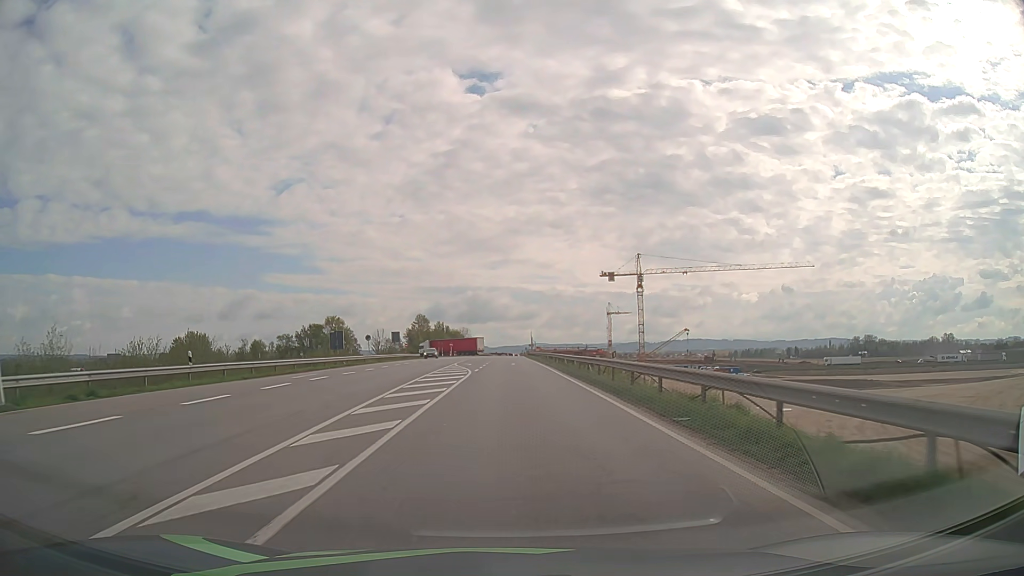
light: Day
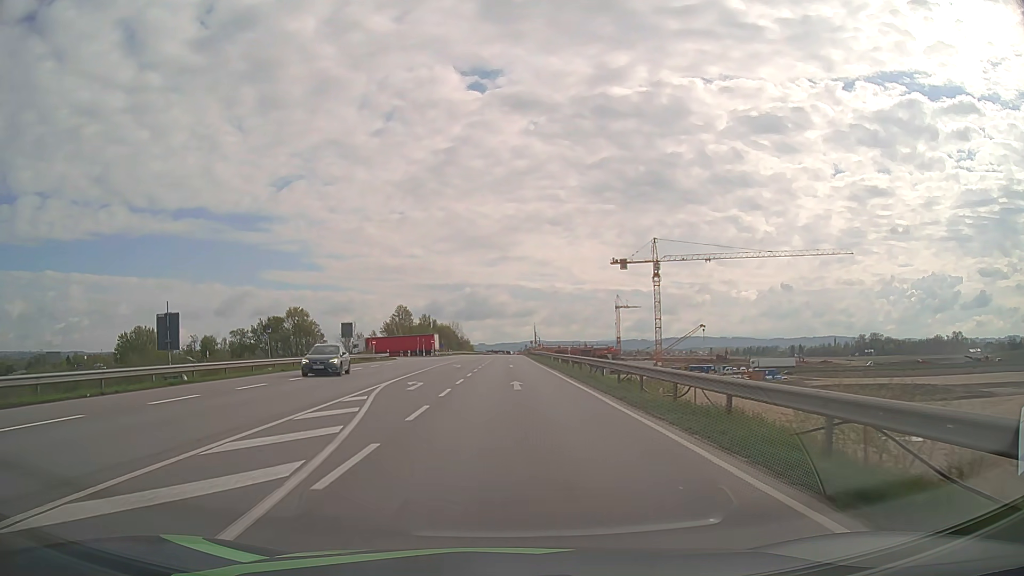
(+0.1, +29.9) m; 0°
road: motorway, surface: asphalt
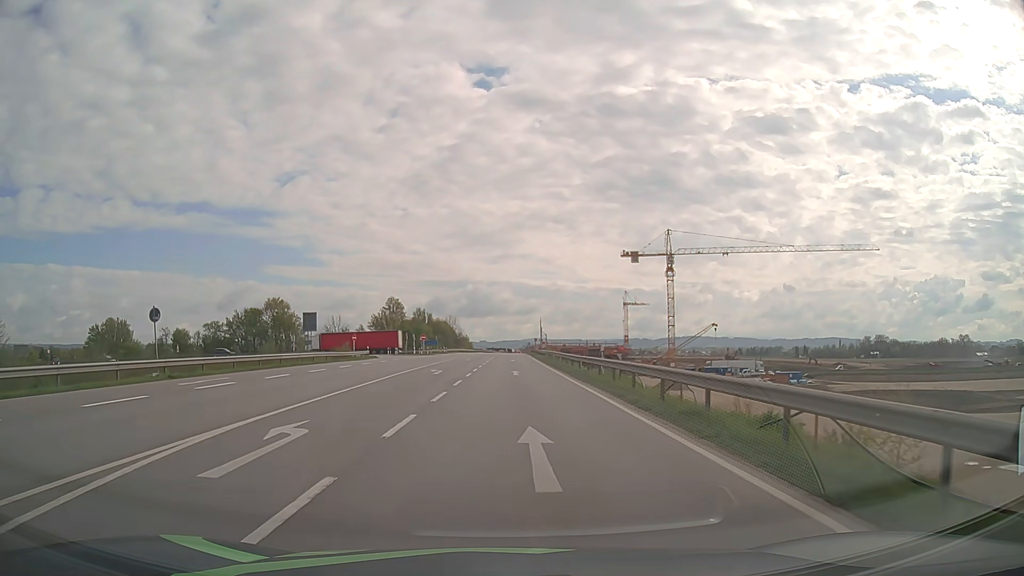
(-0.1, +14.6) m; 0°
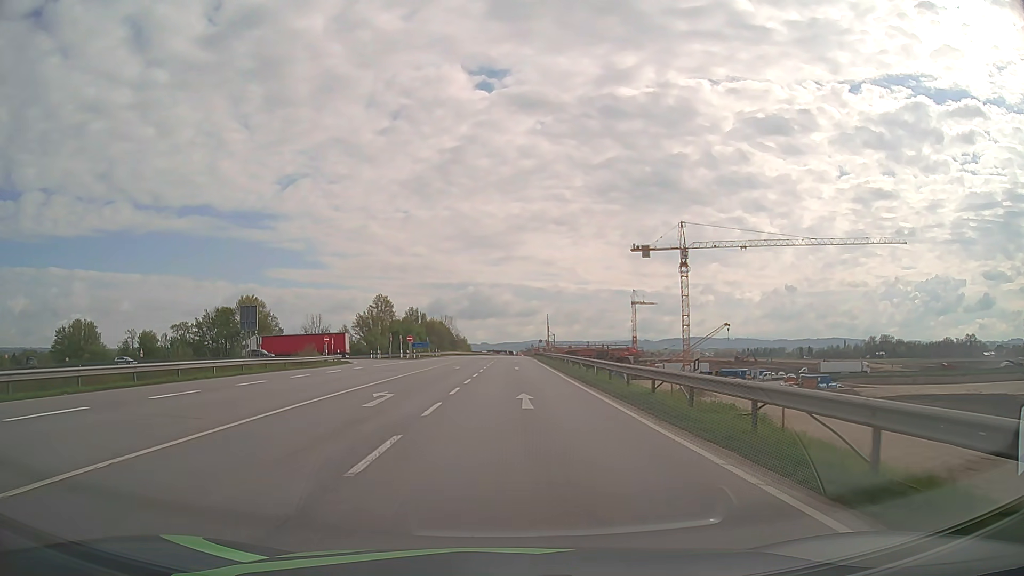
(0.0, +14.6) m; 0°
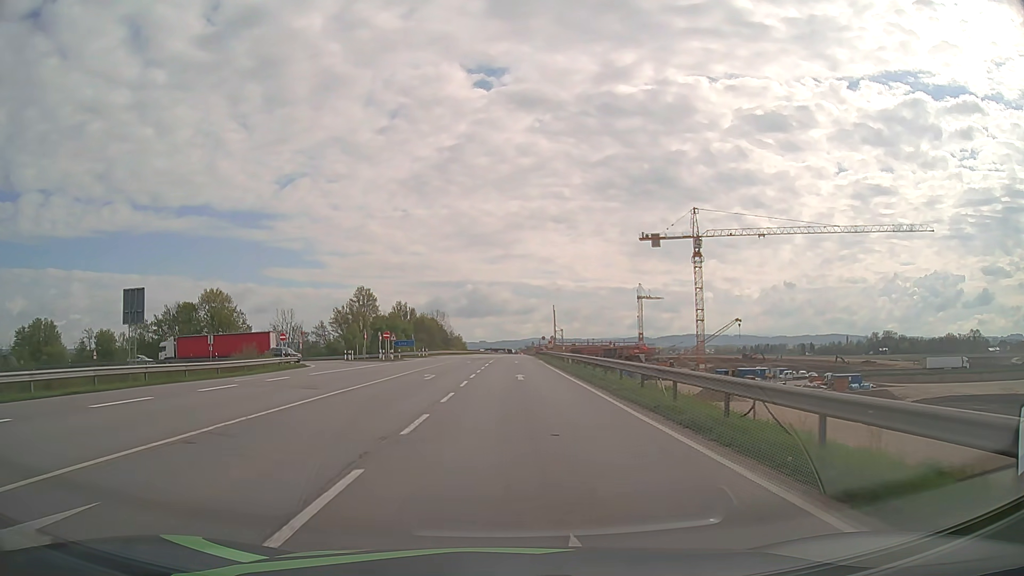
(0.0, +14.7) m; 0°
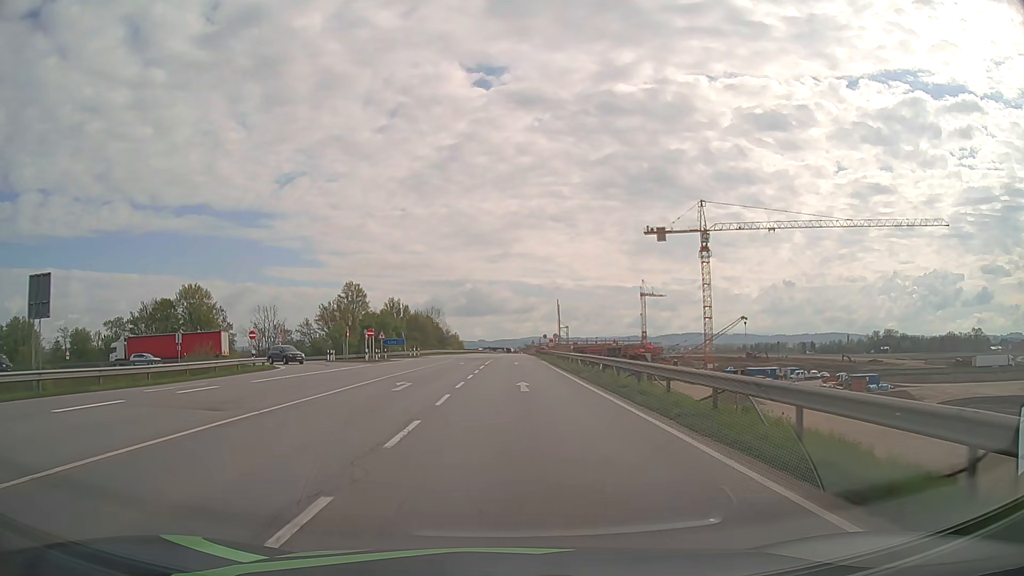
(0.0, +7.4) m; 0°
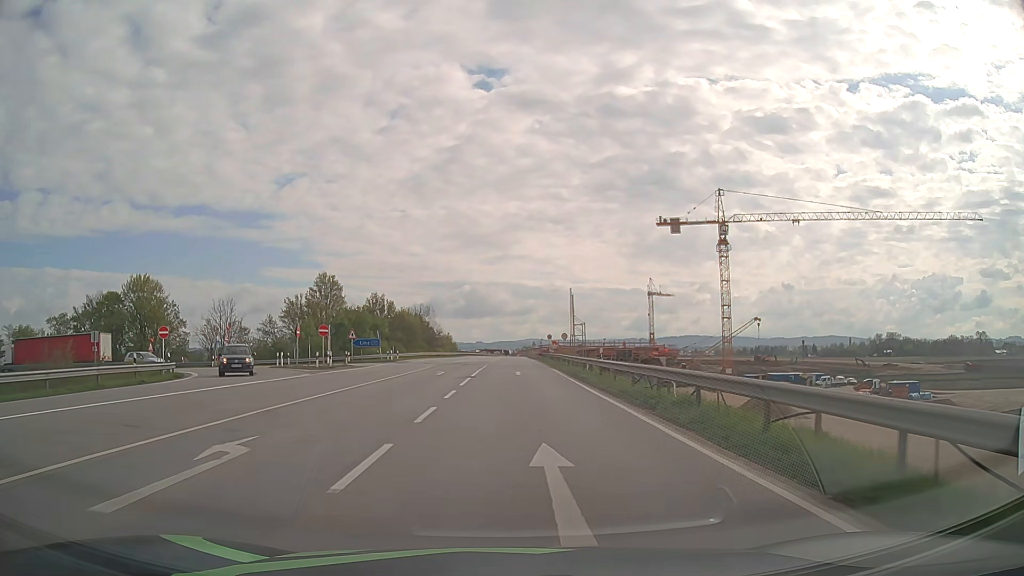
(0.0, +14.8) m; 0°
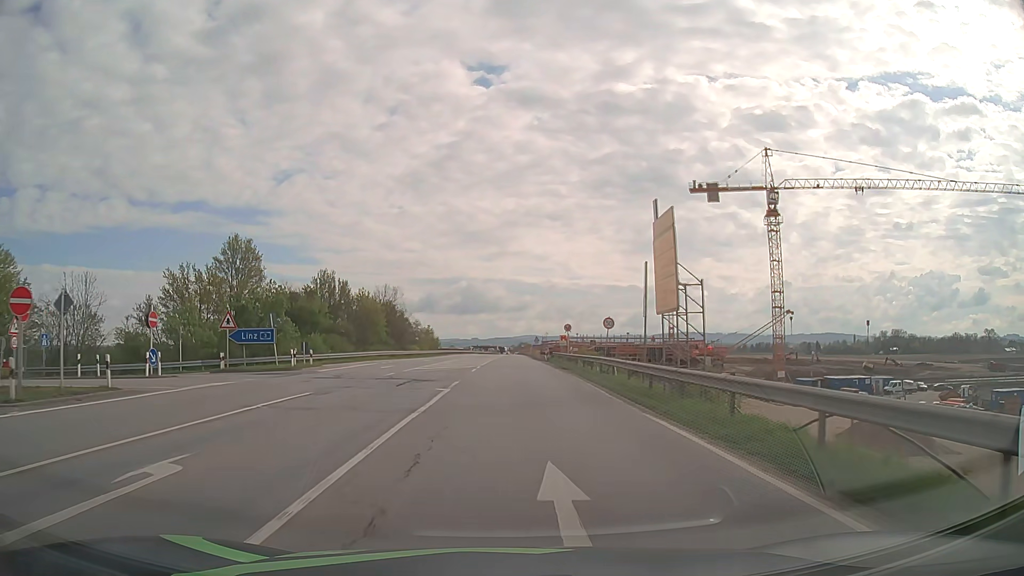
(+0.1, +30.0) m; 0°
(0, +10) (0, +20) (0, +30) (0, +40) (0, +50) (0, +60) (0, +70) (0, +80) (0, +90) (0, +100) m
